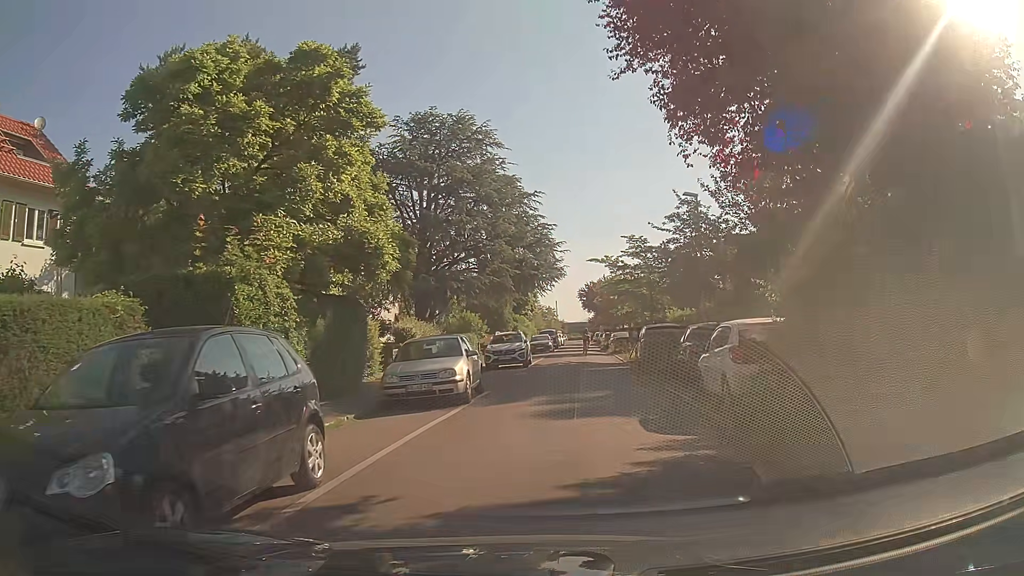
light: Day
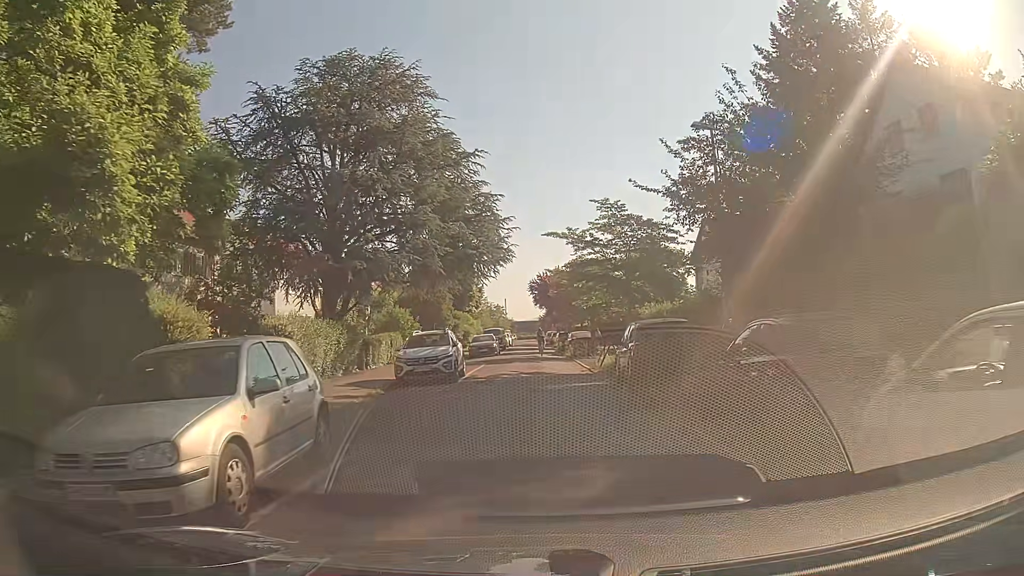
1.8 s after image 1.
(+0.3, +8.9) m; +3°
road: residential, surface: asphalt
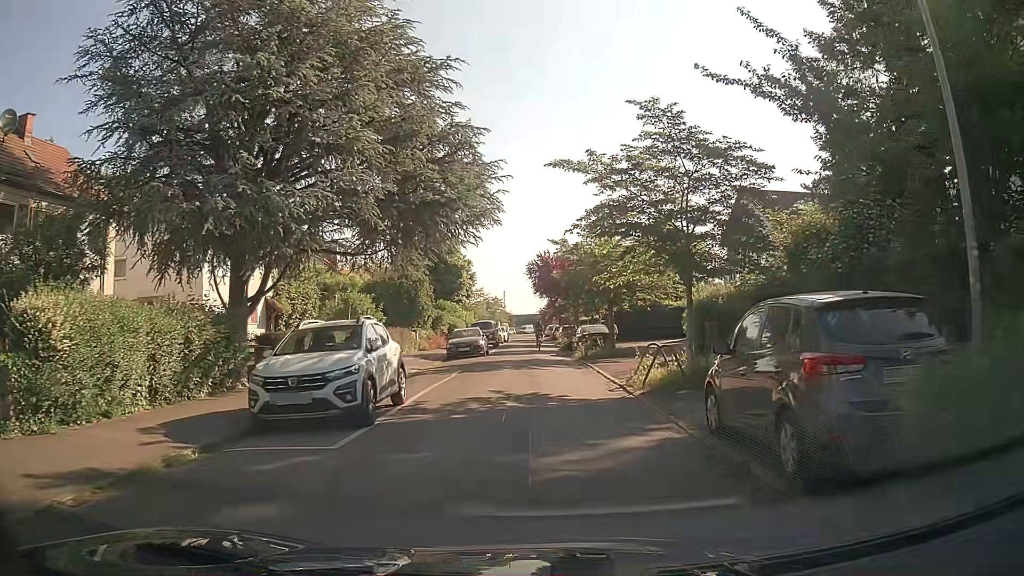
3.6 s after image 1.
(+0.2, +10.1) m; +1°
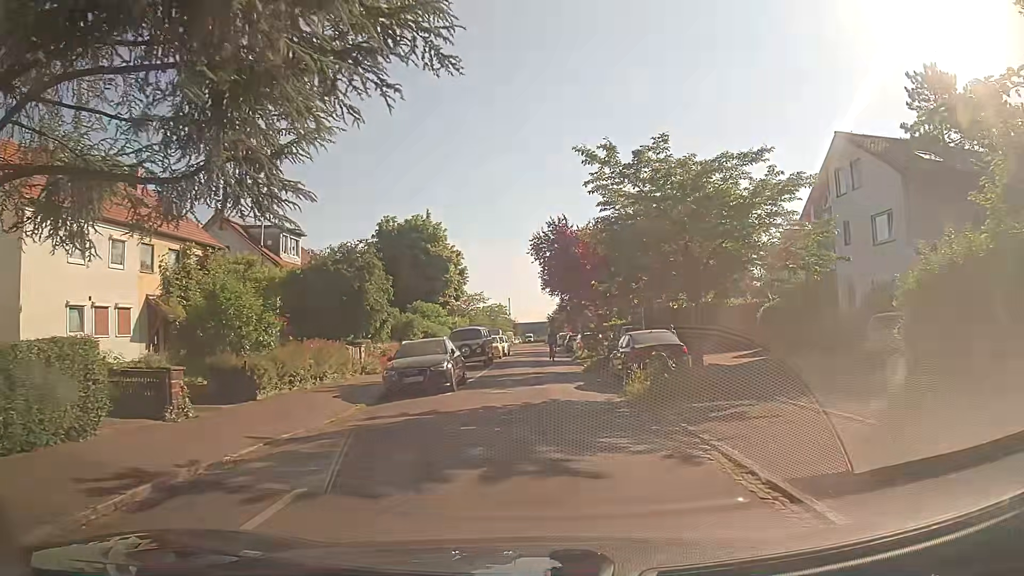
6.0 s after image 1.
(-0.3, +14.8) m; -1°
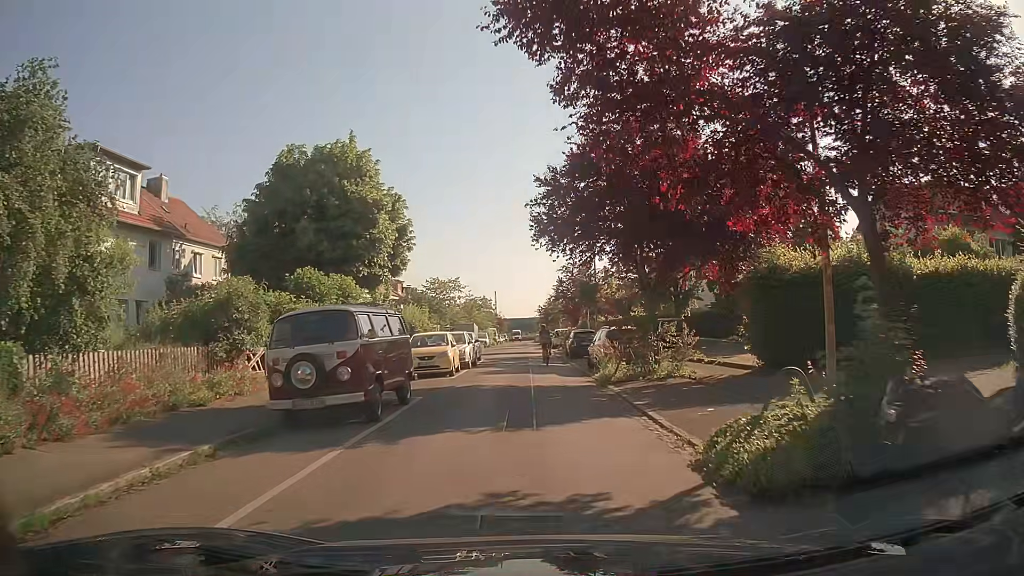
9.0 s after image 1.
(+0.1, +20.1) m; 0°
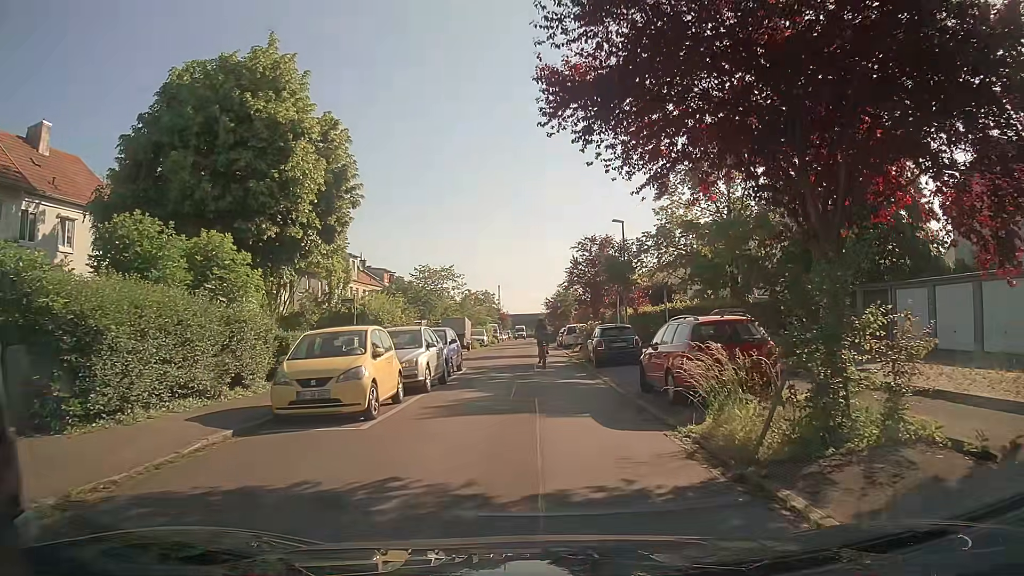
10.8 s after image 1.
(+0.2, +11.4) m; +1°
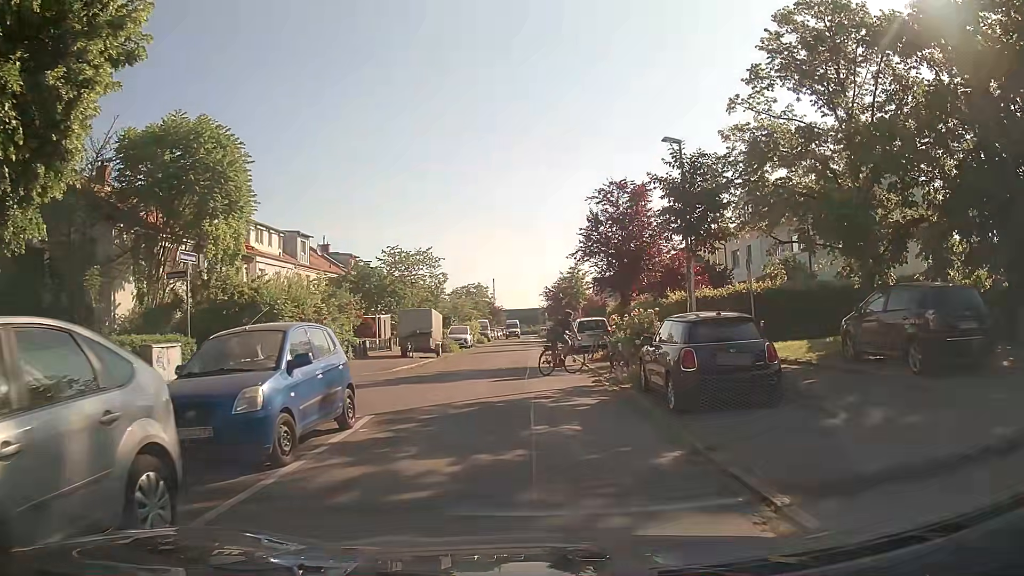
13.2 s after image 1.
(-0.1, +13.6) m; 0°
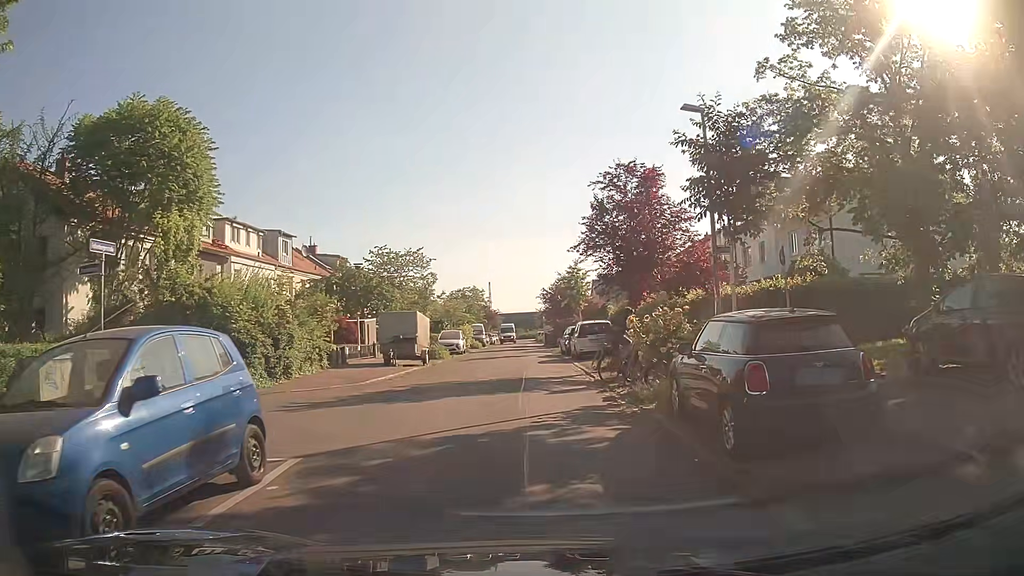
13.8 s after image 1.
(0.0, +3.2) m; 0°
(0, +10) (0, +20) (0, +30) (0, +40) (-1, +50) (-1, +60) (-1, +70) (-1, +80) (-1, +90) (-1, +100) m
